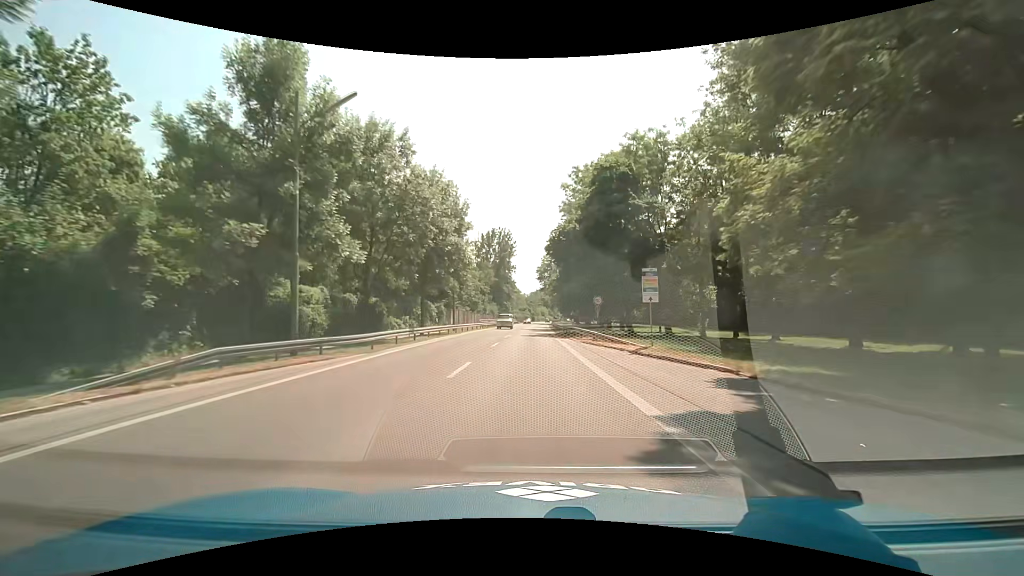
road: secondary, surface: asphalt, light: Day
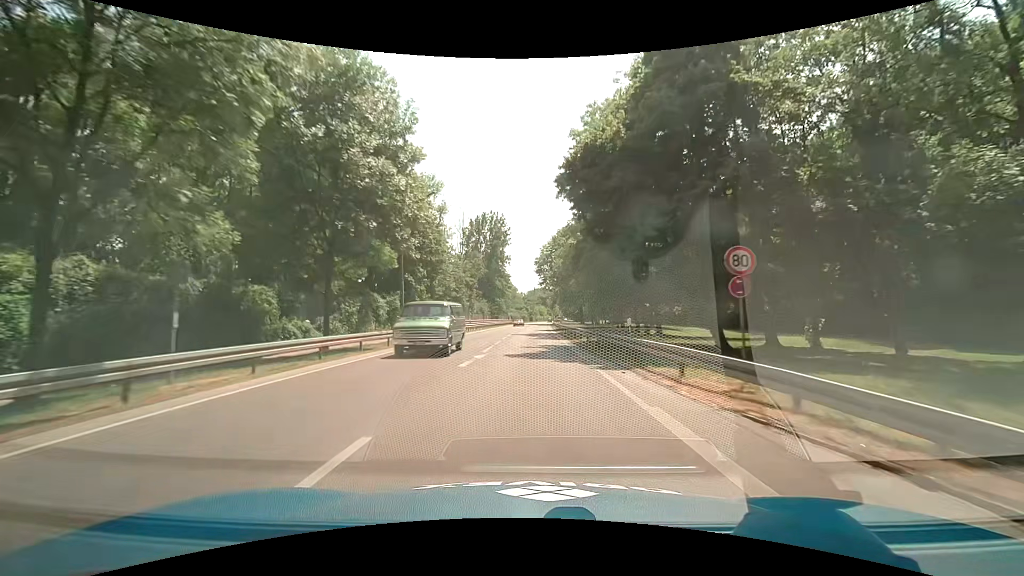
(+0.1, +21.4) m; +1°
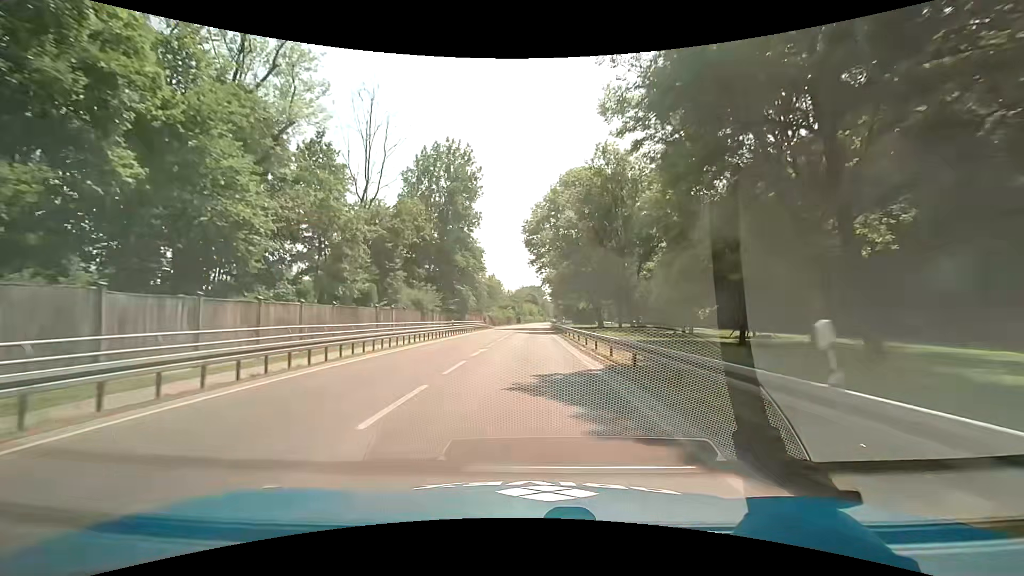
(+0.4, +49.3) m; 0°
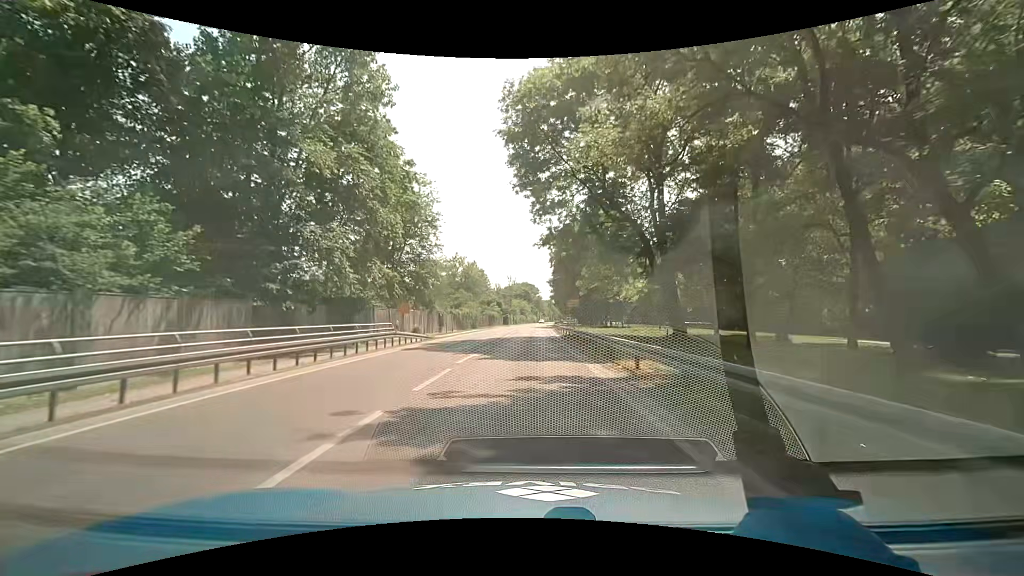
(+0.9, +44.6) m; +2°
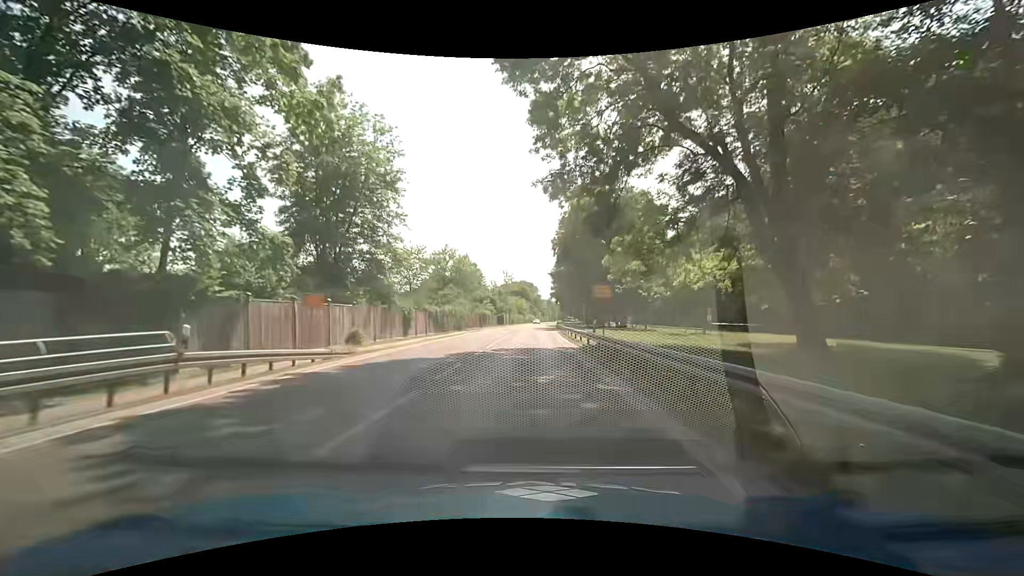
(0.0, +16.3) m; +1°
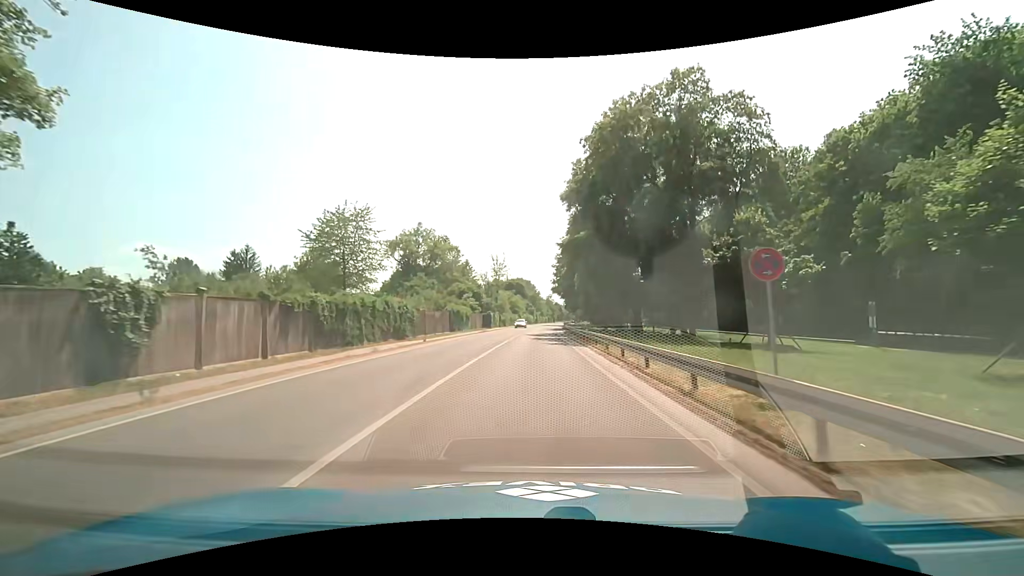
(-0.2, +31.4) m; +1°
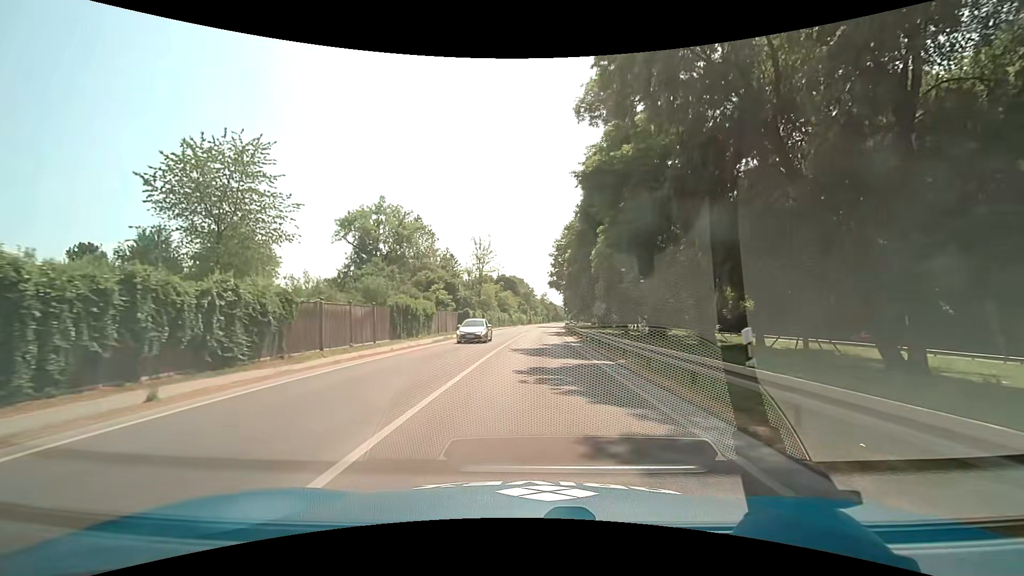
(-0.2, +23.1) m; 0°
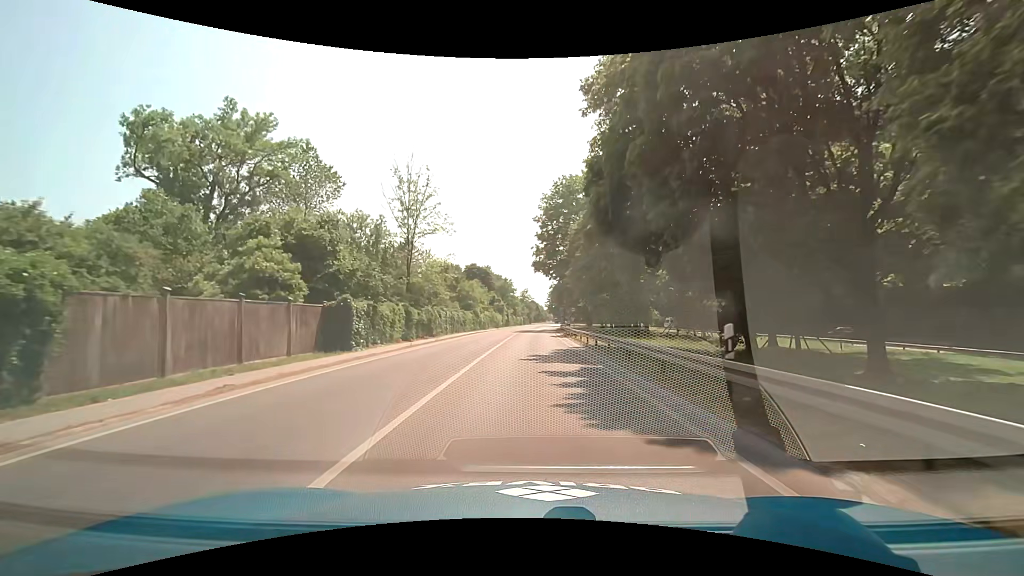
(+0.6, +38.2) m; +2°
(0, +10) (0, +20) (+1, +30) (+1, +40) (+1, +50) (+2, +60) (+2, +70) (+3, +80) (+4, +90) (+5, +100) m
